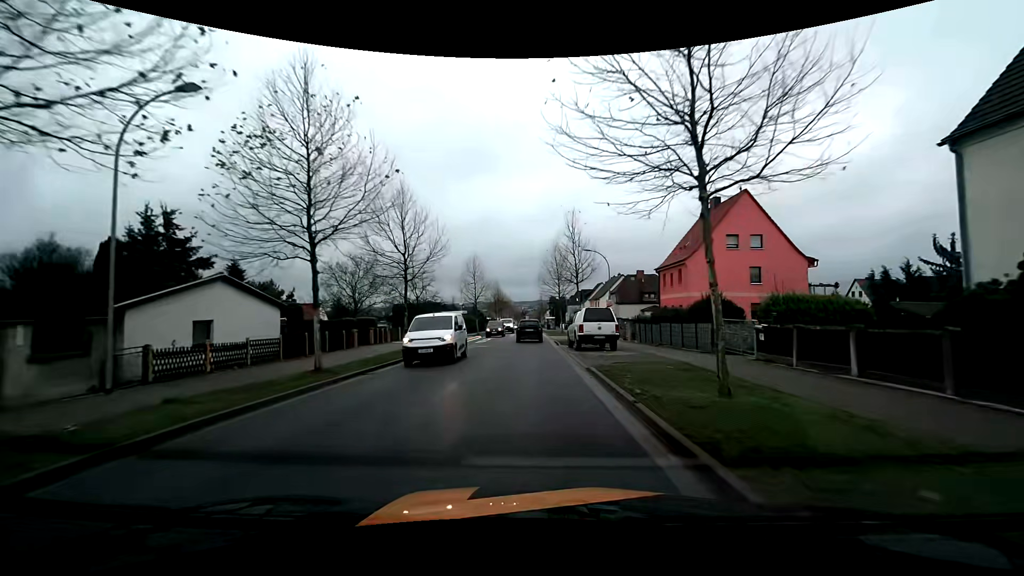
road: tertiary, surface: asphalt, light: Day
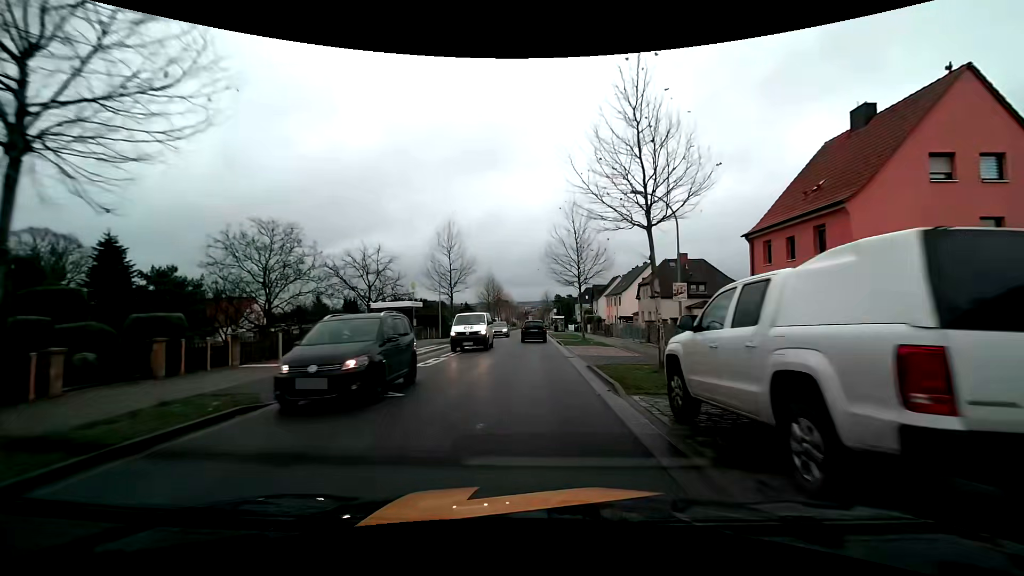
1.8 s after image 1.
(0.0, +19.5) m; 0°
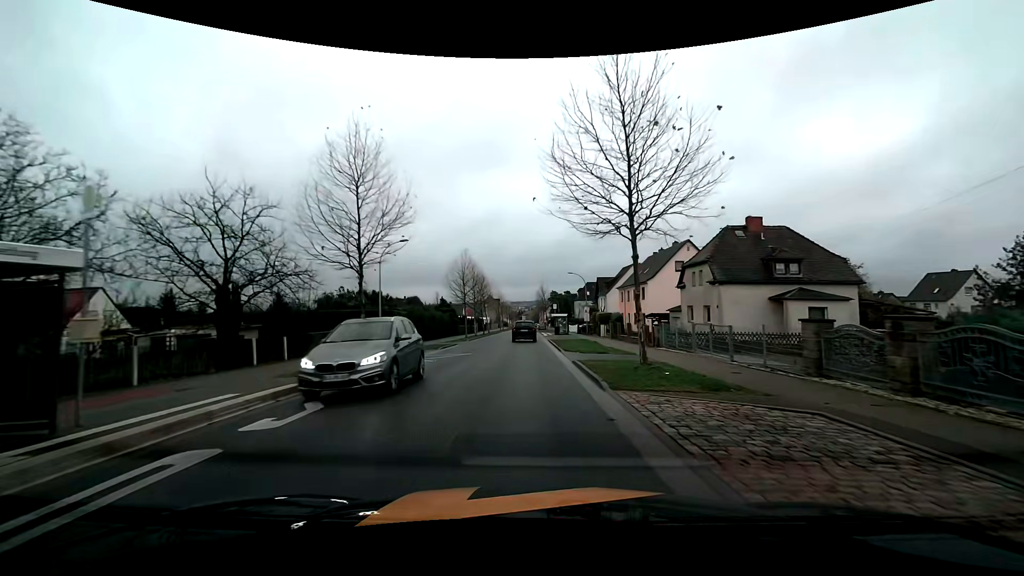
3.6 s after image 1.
(+0.1, +19.5) m; +1°
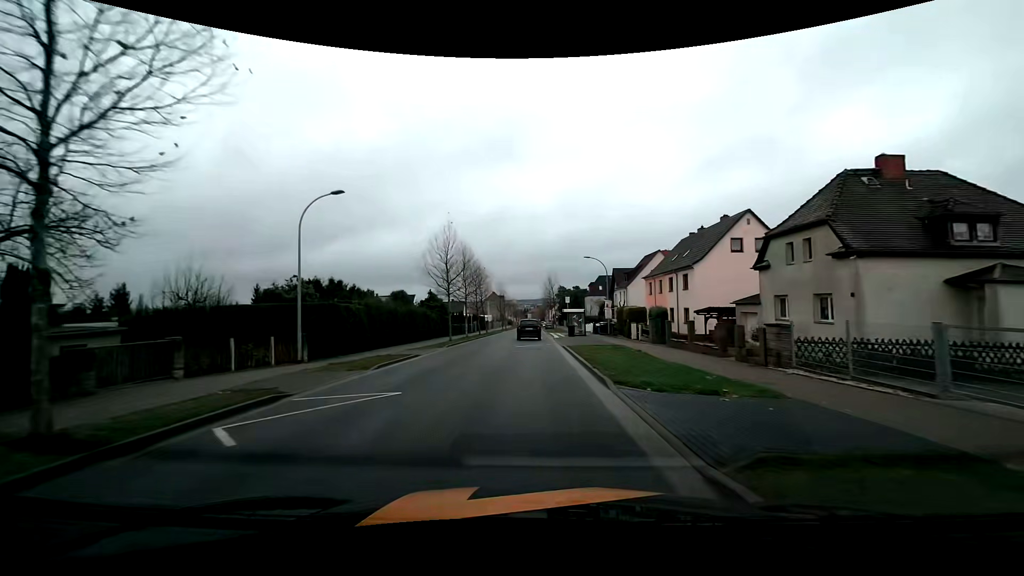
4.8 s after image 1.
(-0.1, +13.1) m; -1°
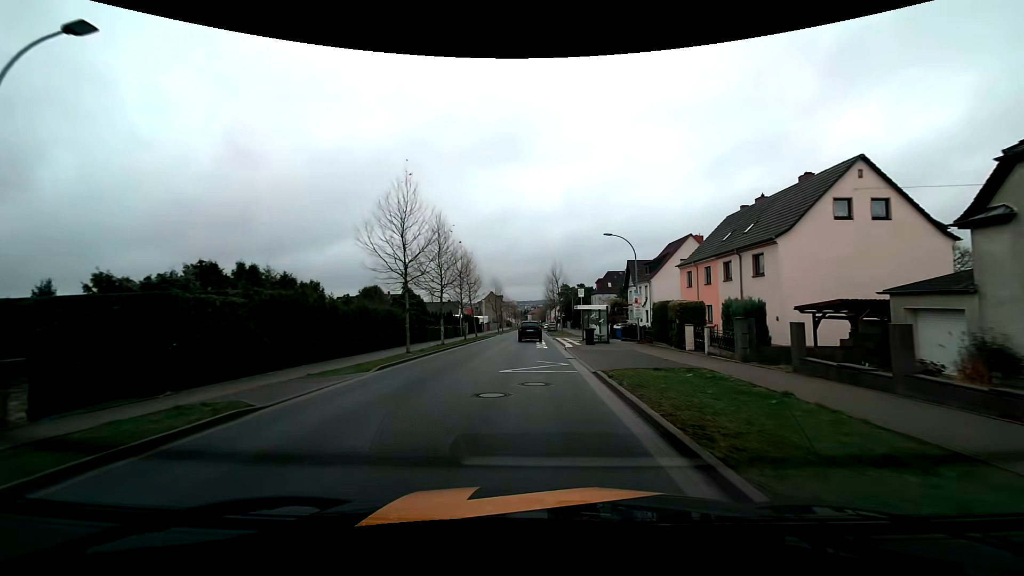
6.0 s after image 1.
(-0.1, +13.2) m; 0°
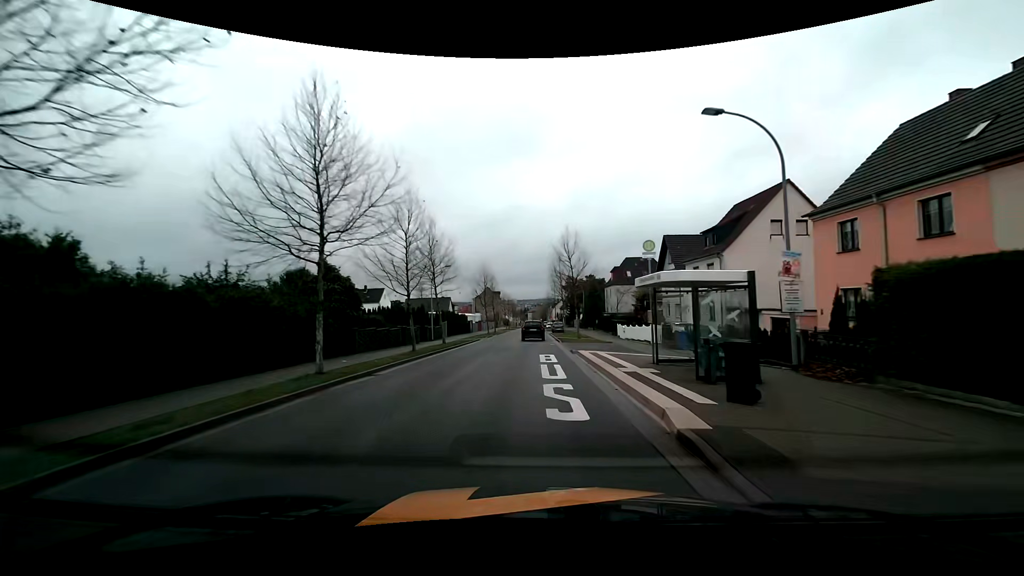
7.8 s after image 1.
(0.0, +20.4) m; 0°
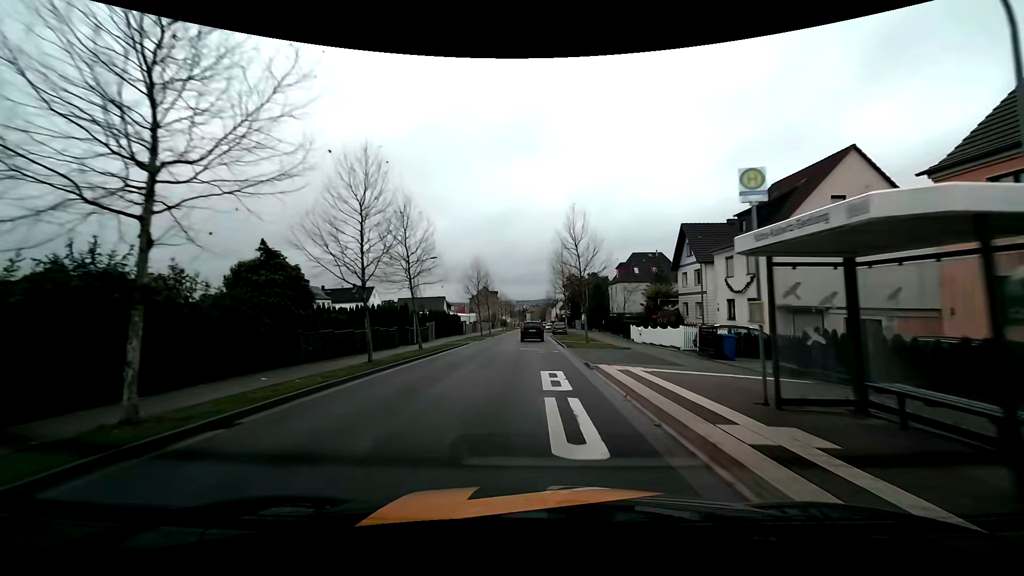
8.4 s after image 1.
(0.0, +6.9) m; +1°
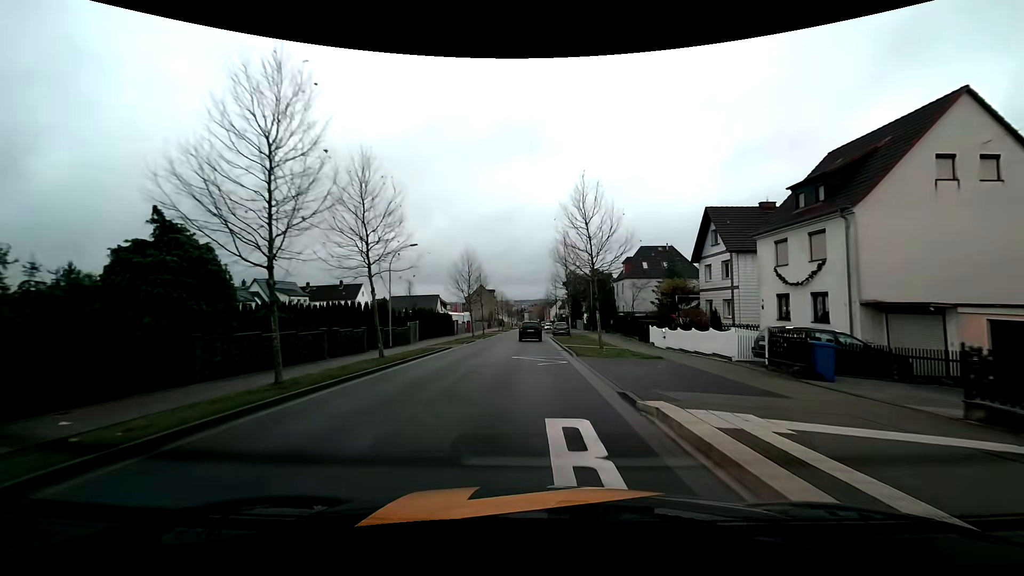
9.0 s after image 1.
(0.0, +7.0) m; 0°
(0, +10) (0, +20) (0, +30) (0, +40) (0, +50) (0, +60) (0, +70) (0, +80) (0, +90) (0, +100) m
